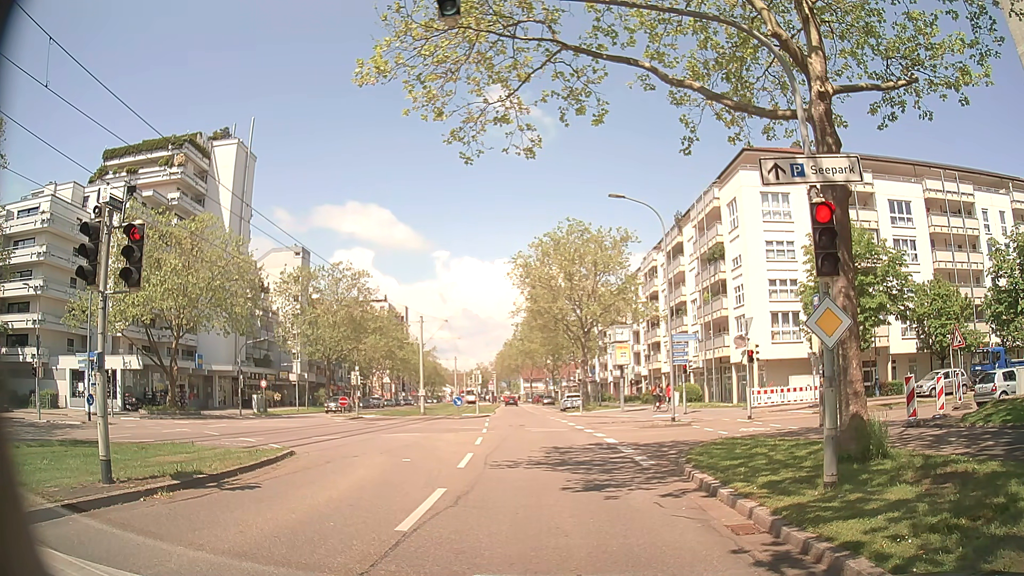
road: tertiary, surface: asphalt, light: Day
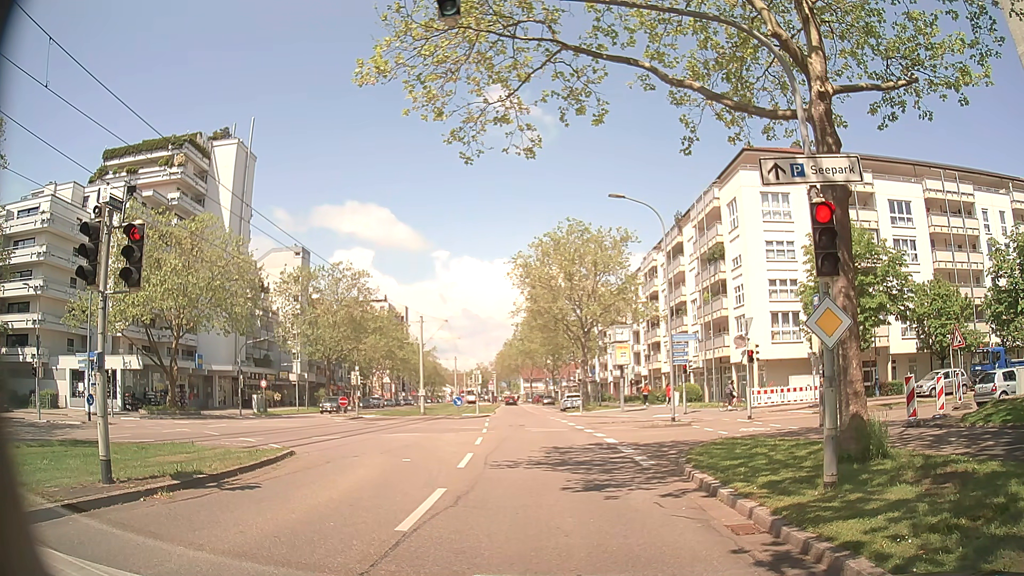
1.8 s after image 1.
(0.0, 0.0) m; 0°
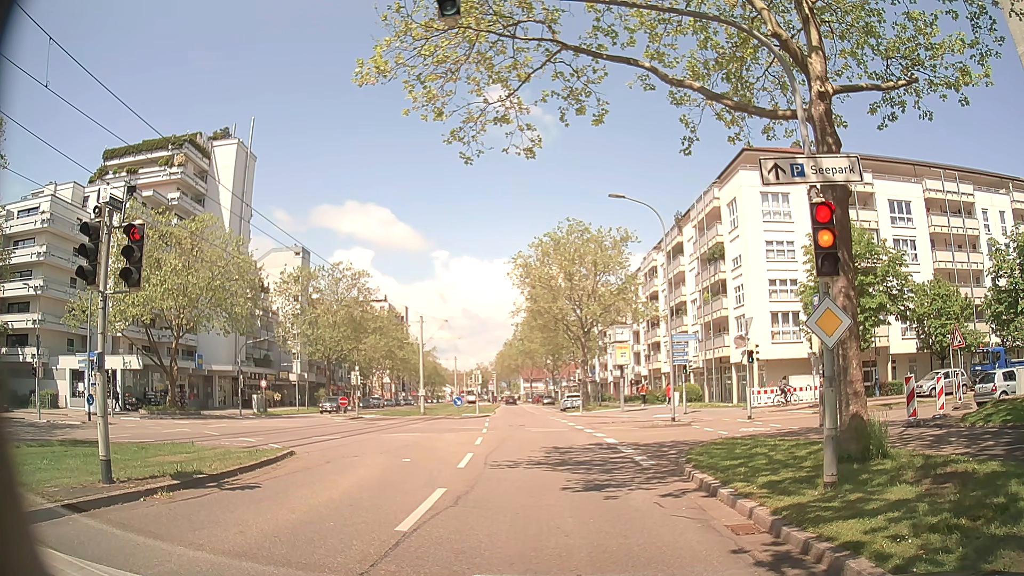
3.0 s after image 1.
(0.0, 0.0) m; 0°
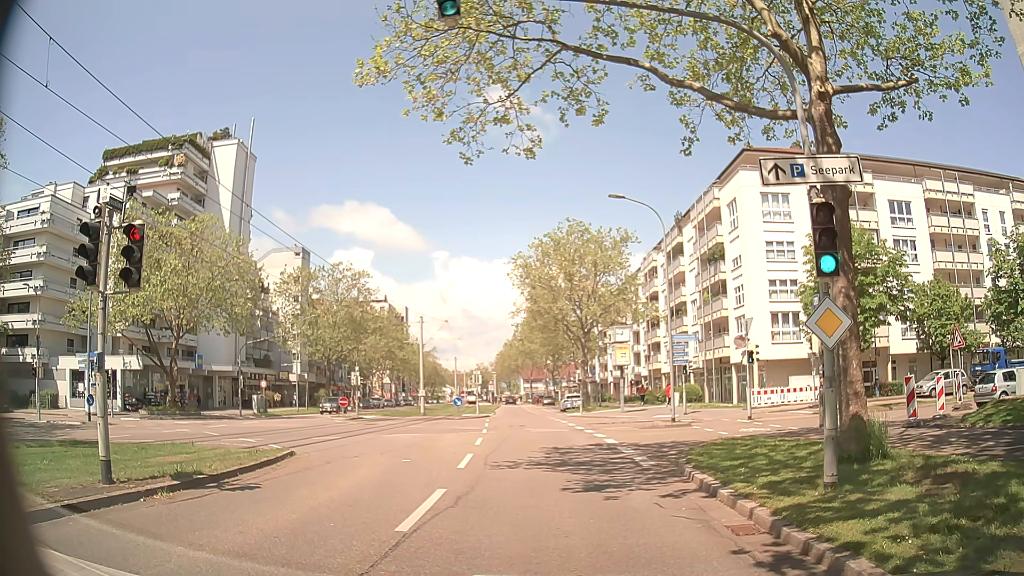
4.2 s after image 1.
(0.0, 0.0) m; 0°
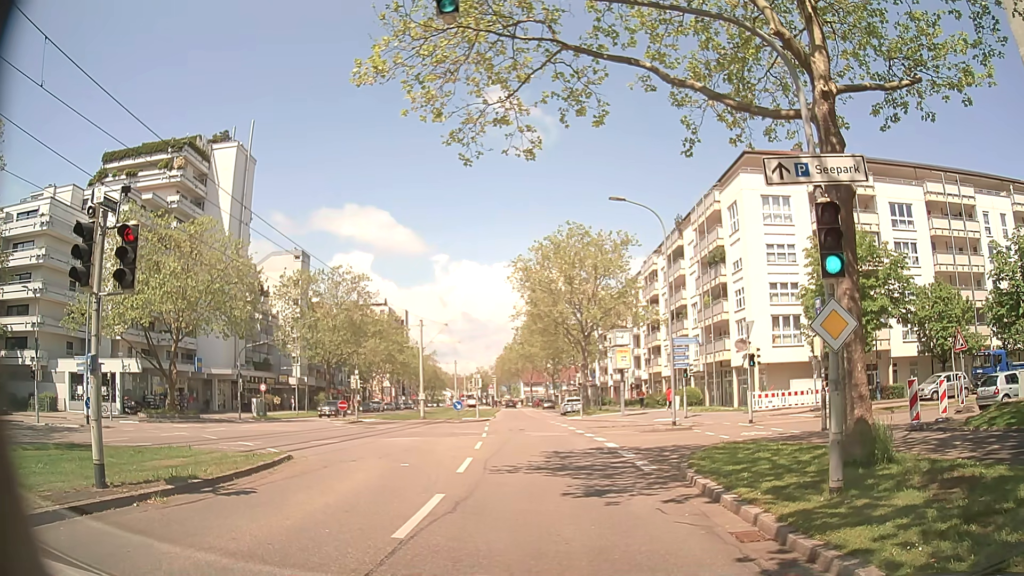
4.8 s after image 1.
(0.0, +0.1) m; 0°
